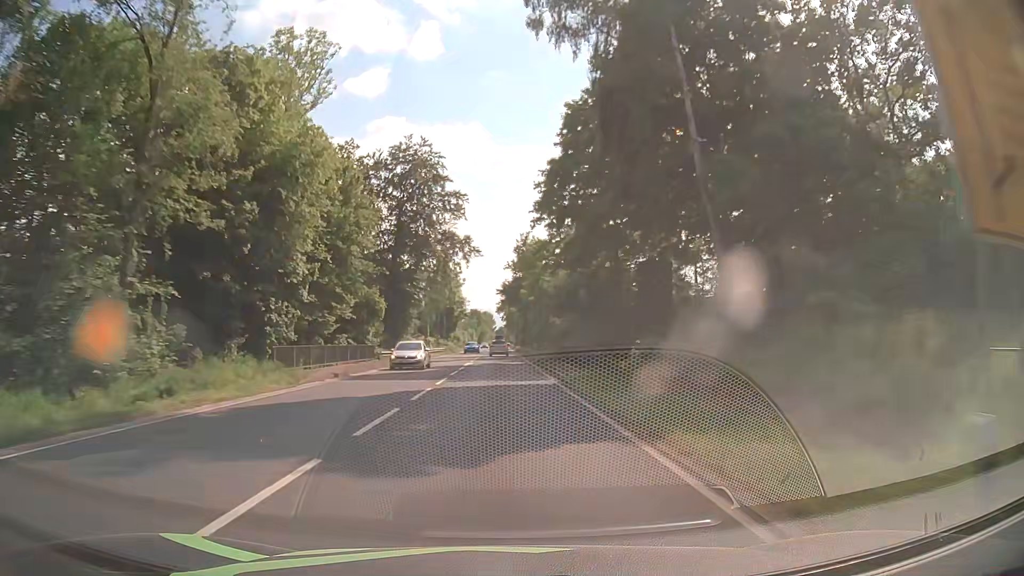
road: primary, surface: asphalt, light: Day
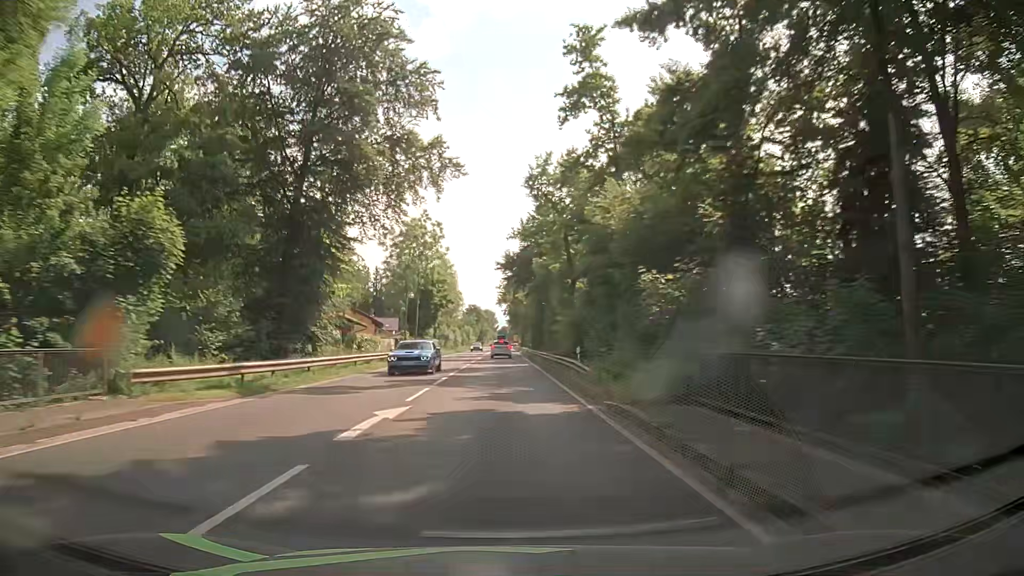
(0.0, +30.2) m; 0°
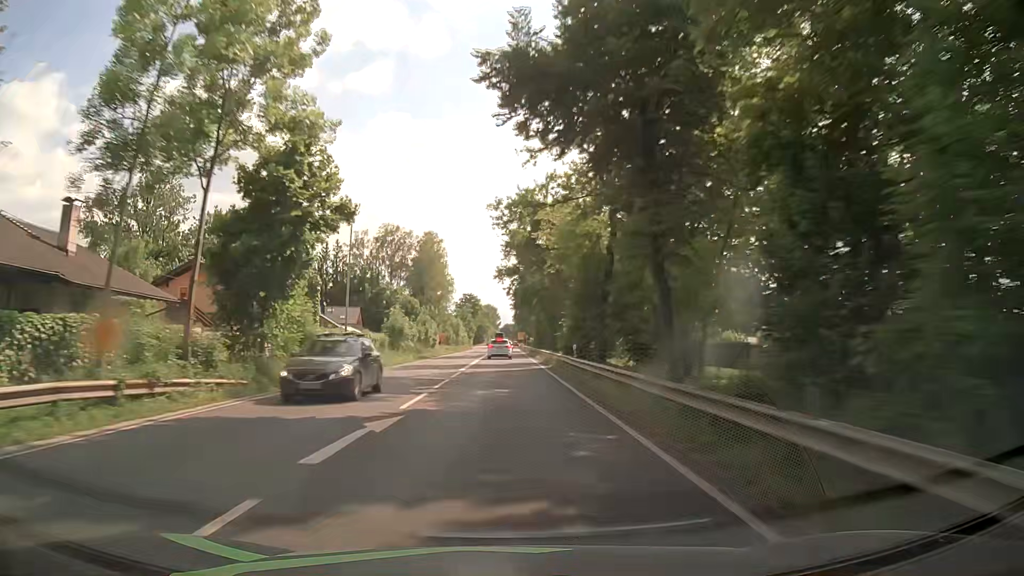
(0.0, +43.6) m; 0°
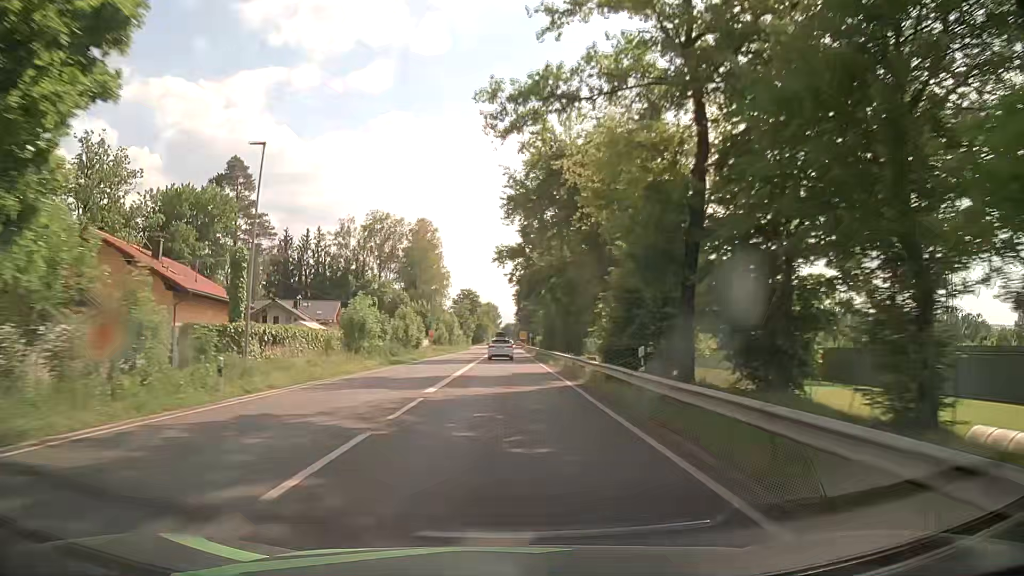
(-0.1, +14.0) m; 0°
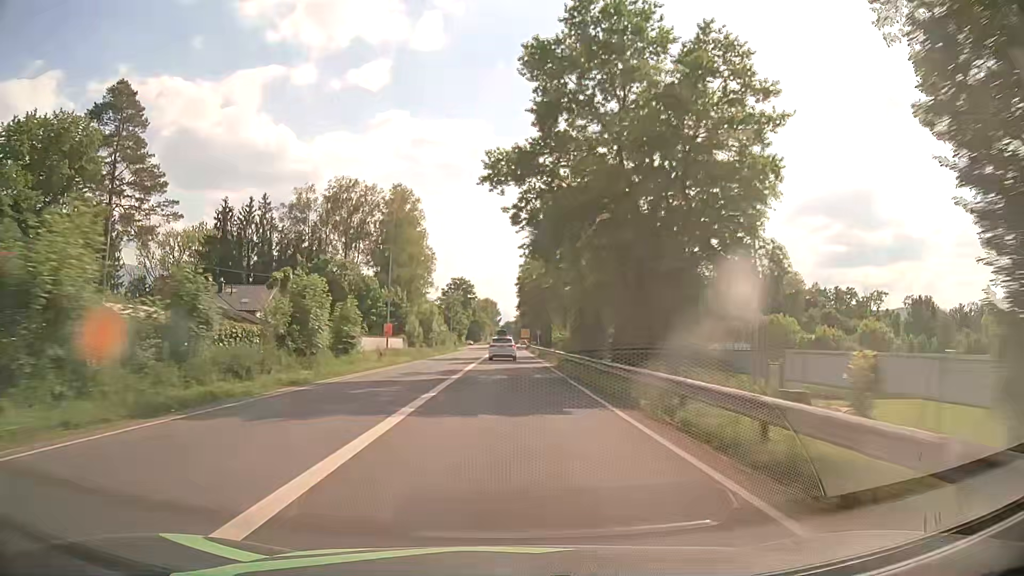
(0.0, +27.1) m; 0°
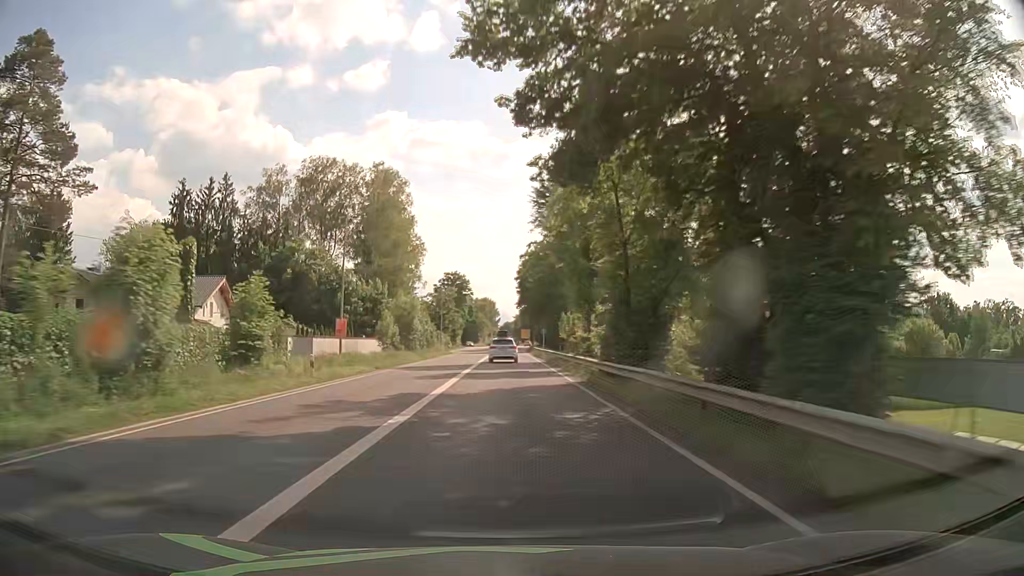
(+0.1, +13.1) m; 0°
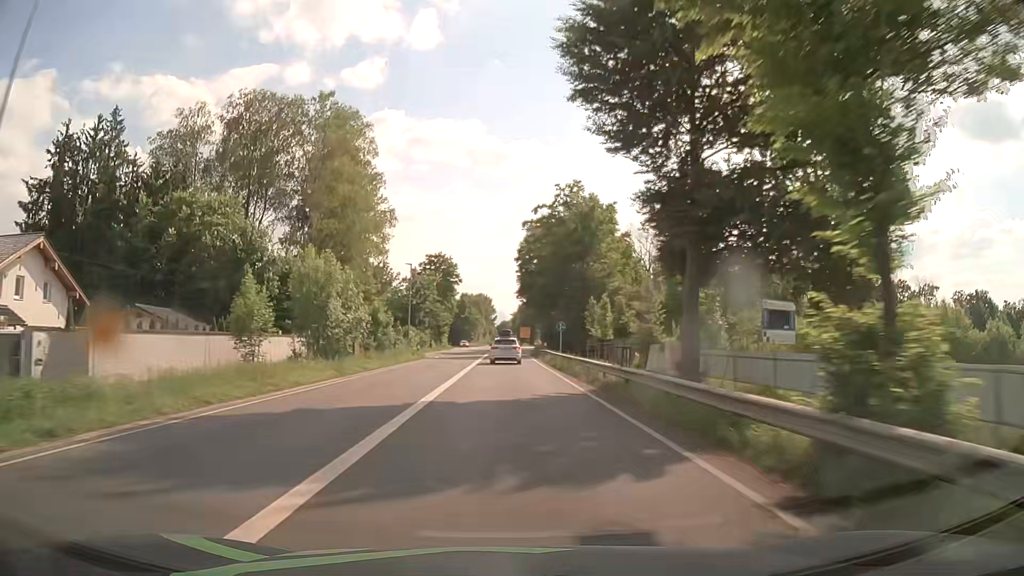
(0.0, +25.2) m; 0°
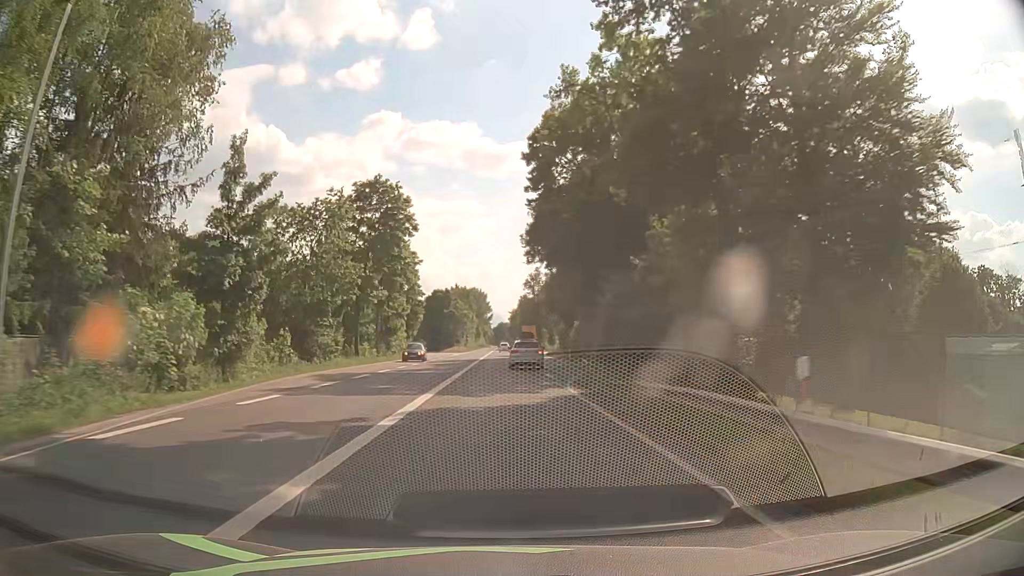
(0.0, +47.2) m; 0°
(0, +10) (0, +20) (0, +30) (0, +40) (0, +50) (0, +60) (0, +70) (0, +80) (0, +90) (0, +100) m
